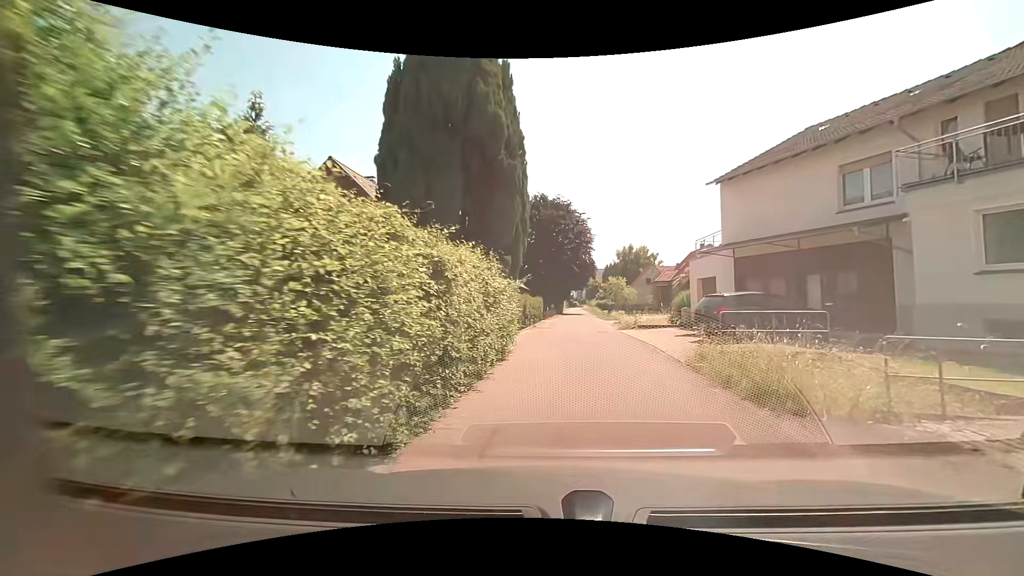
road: residential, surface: asphalt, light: Day
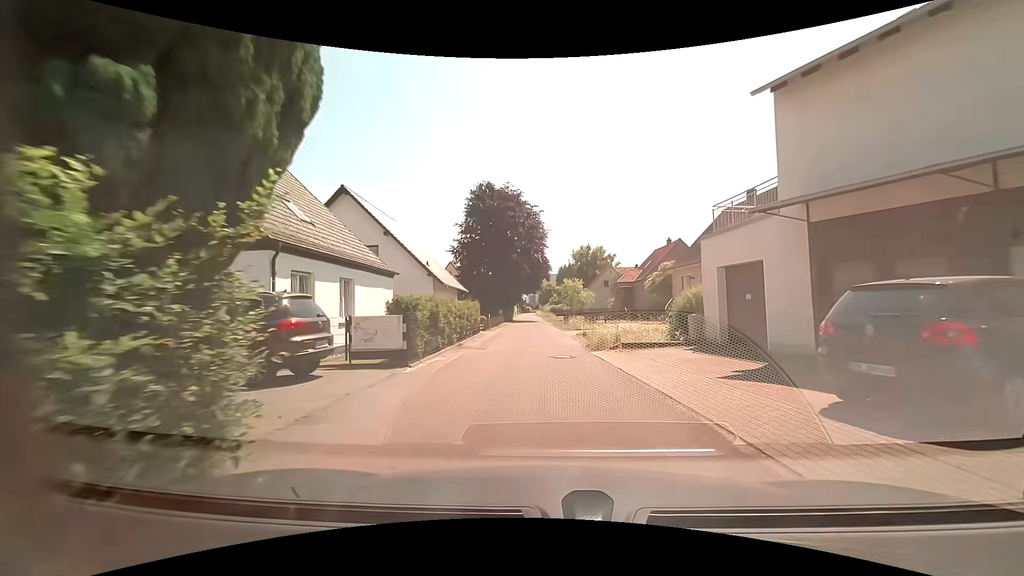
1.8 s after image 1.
(+0.6, +10.6) m; +5°
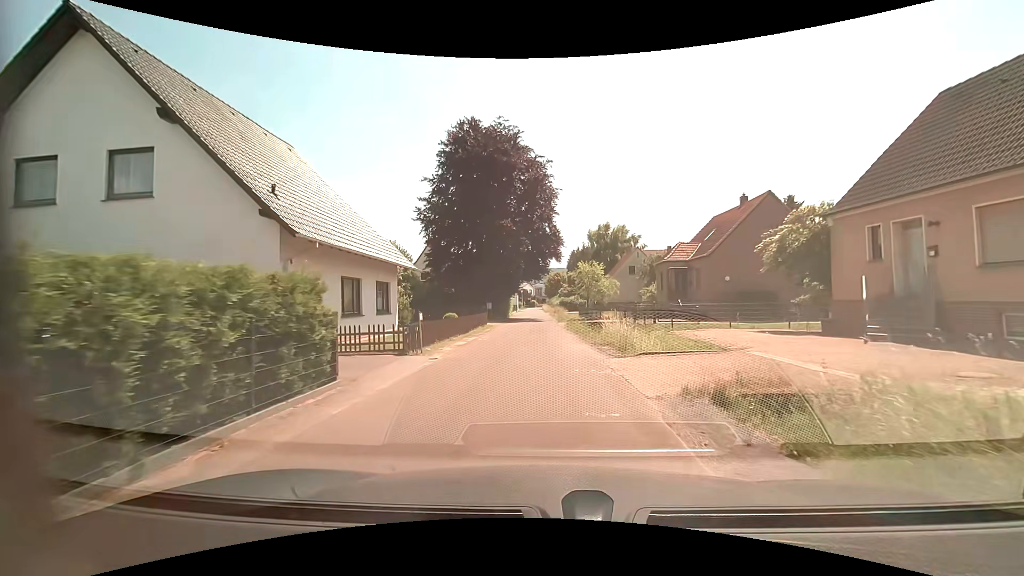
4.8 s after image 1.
(-0.3, +20.5) m; -1°
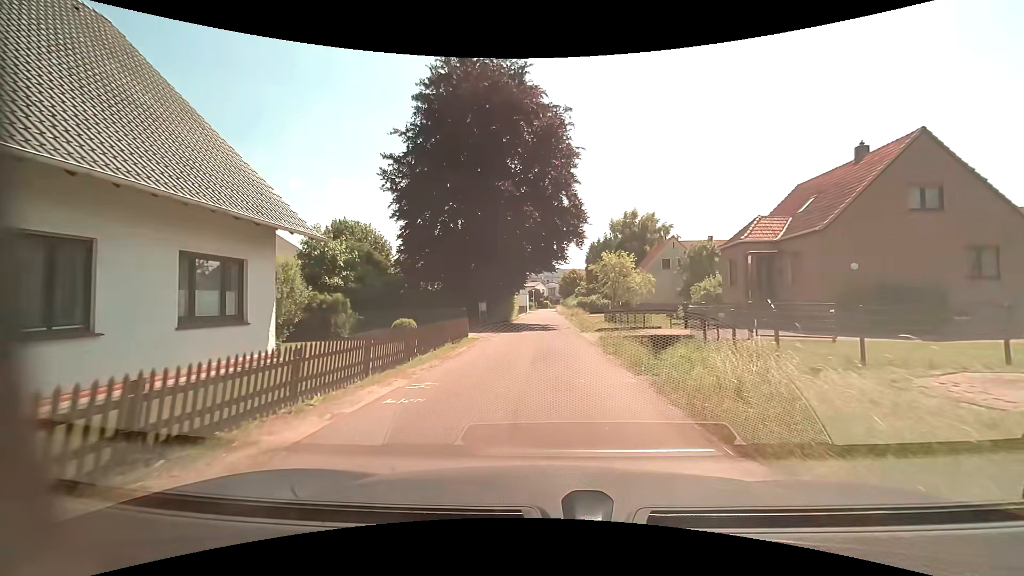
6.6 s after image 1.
(-0.2, +12.5) m; -2°
(0, +10) (0, +20) (0, +30) (0, +40) (0, +50) (+1, +60) (+1, +70) (+1, +80) (0, +90) (0, +100) m
